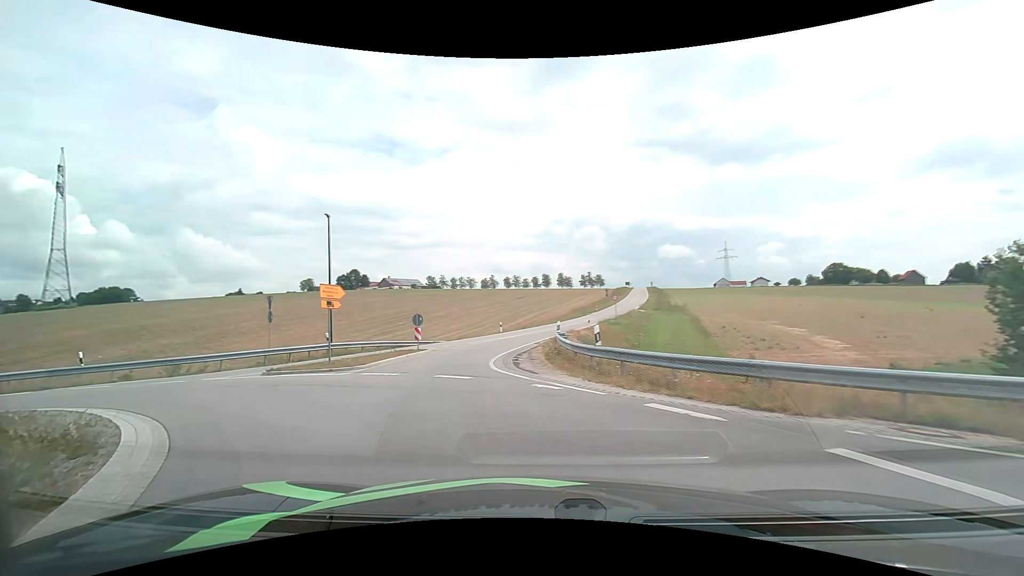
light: Day
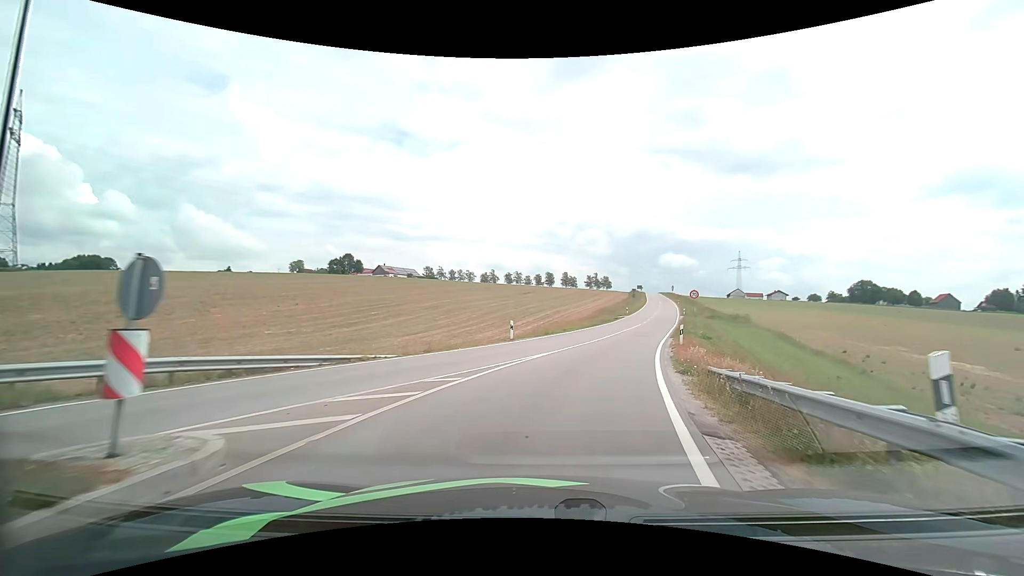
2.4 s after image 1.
(-3.0, +20.8) m; -2°
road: tertiary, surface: asphalt
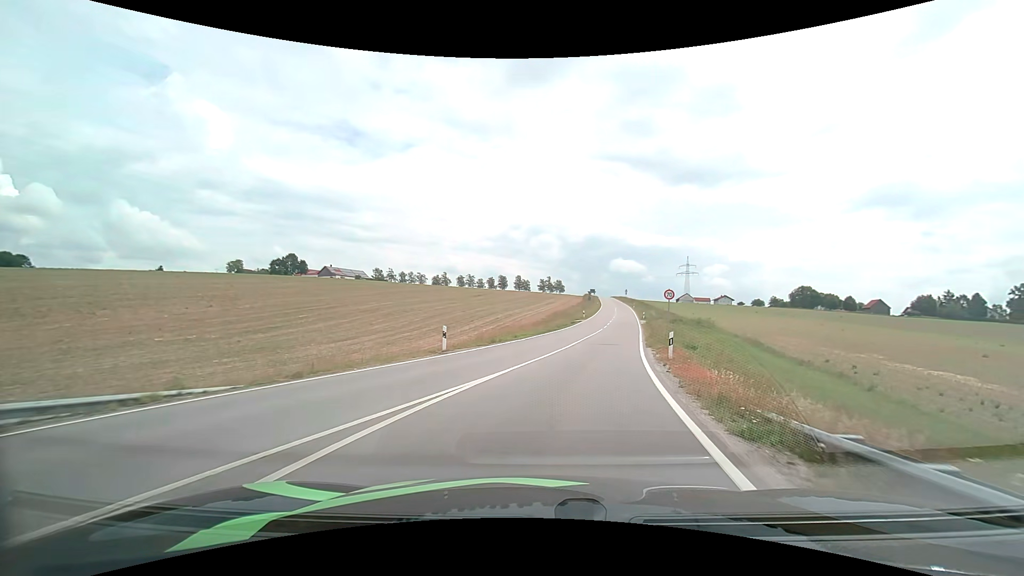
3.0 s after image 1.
(+0.3, +6.7) m; +5°
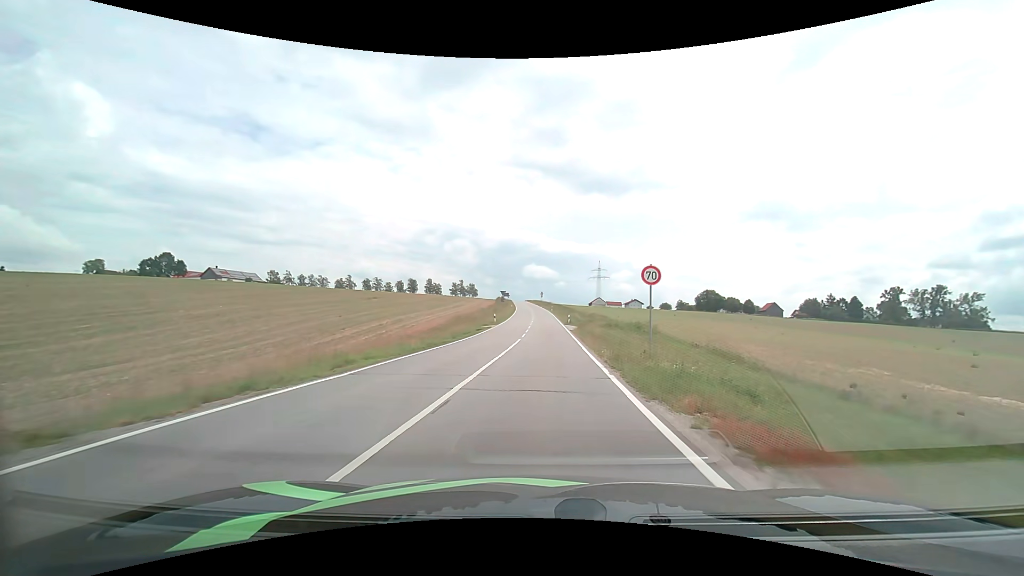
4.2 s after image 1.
(+1.6, +15.6) m; +10°
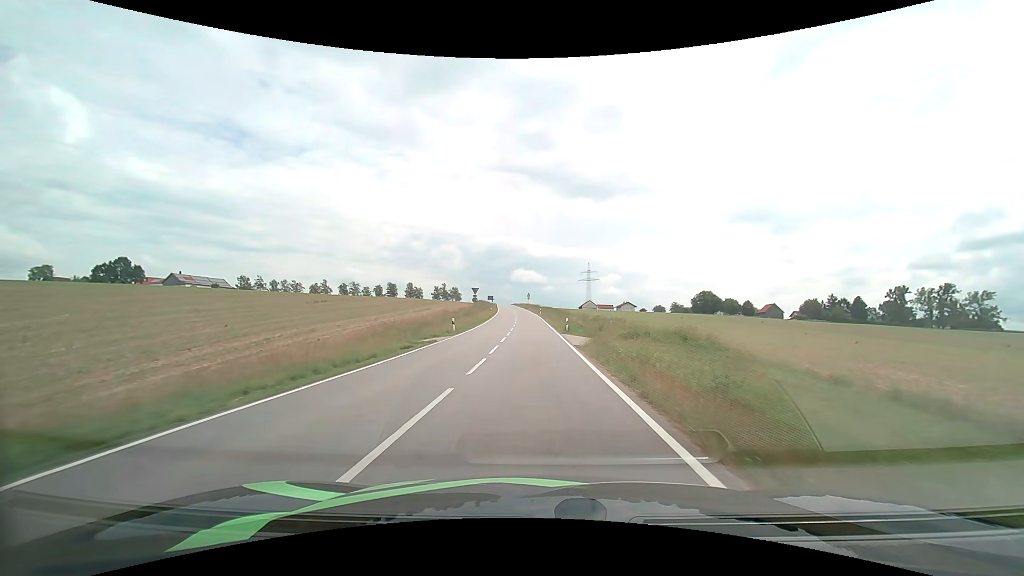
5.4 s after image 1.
(+0.6, +18.6) m; +2°
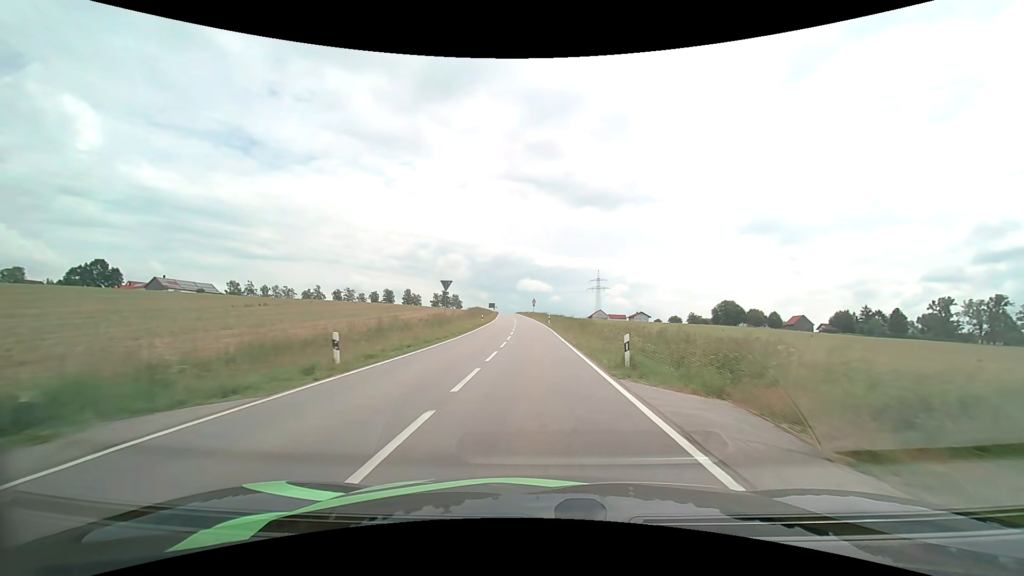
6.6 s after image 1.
(-0.2, +21.2) m; -1°
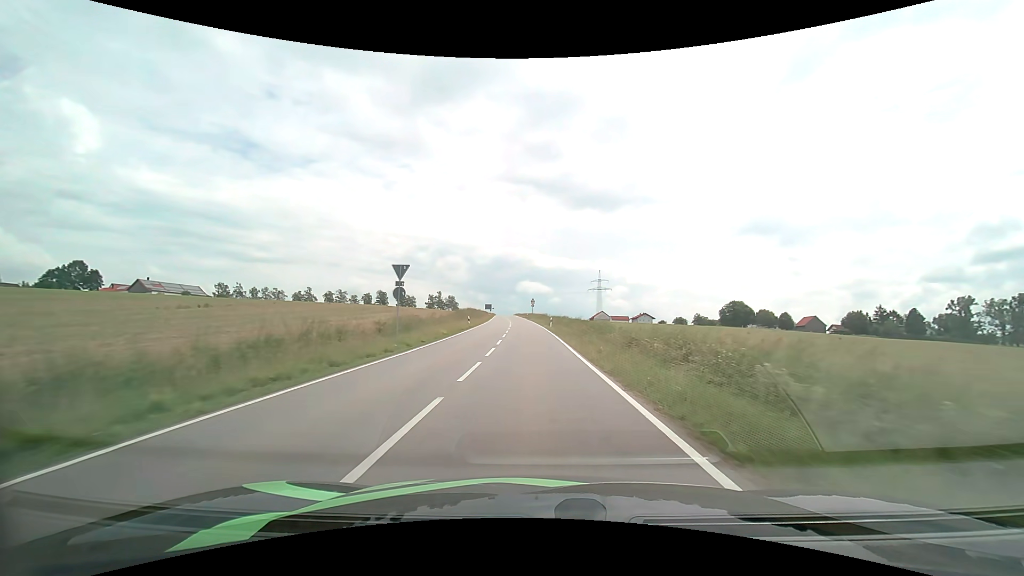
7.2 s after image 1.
(0.0, +11.4) m; 0°
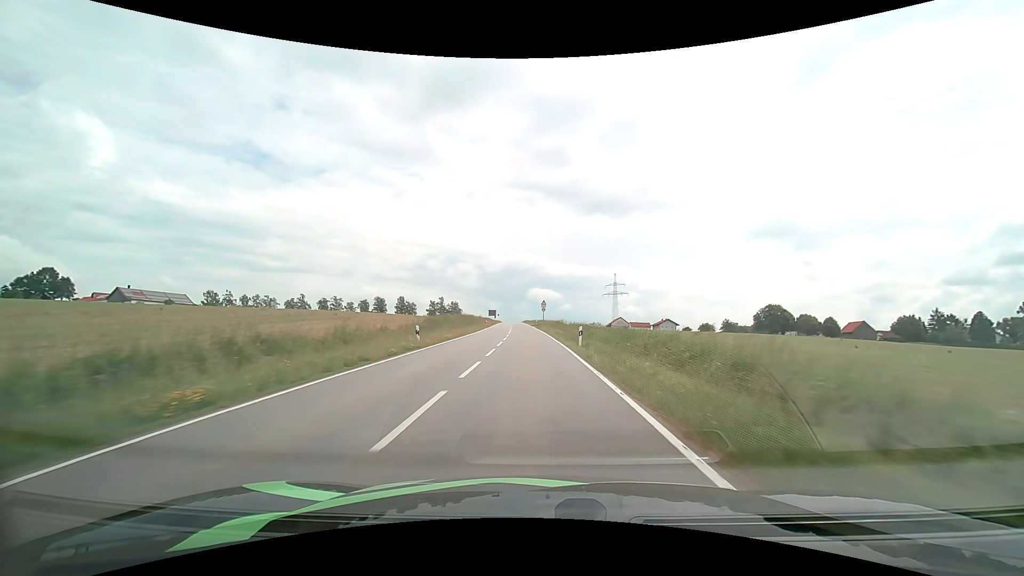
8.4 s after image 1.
(-0.2, +24.0) m; -1°
(0, +10) (0, +20) (0, +30) (-1, +40) (-1, +50) (-2, +60) (-2, +70) (-3, +80) (-3, +90) (-4, +100) m
